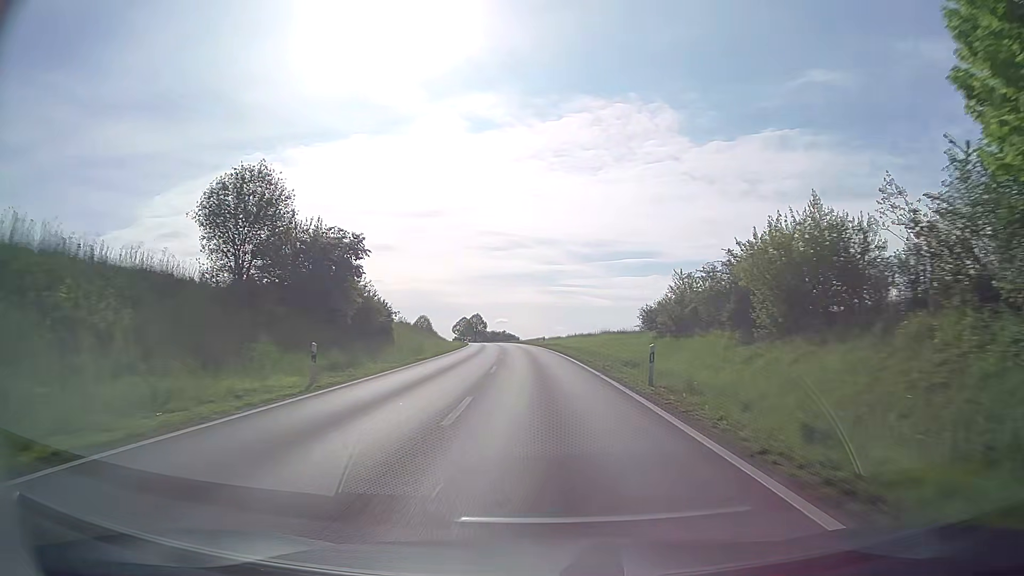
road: secondary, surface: asphalt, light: Day
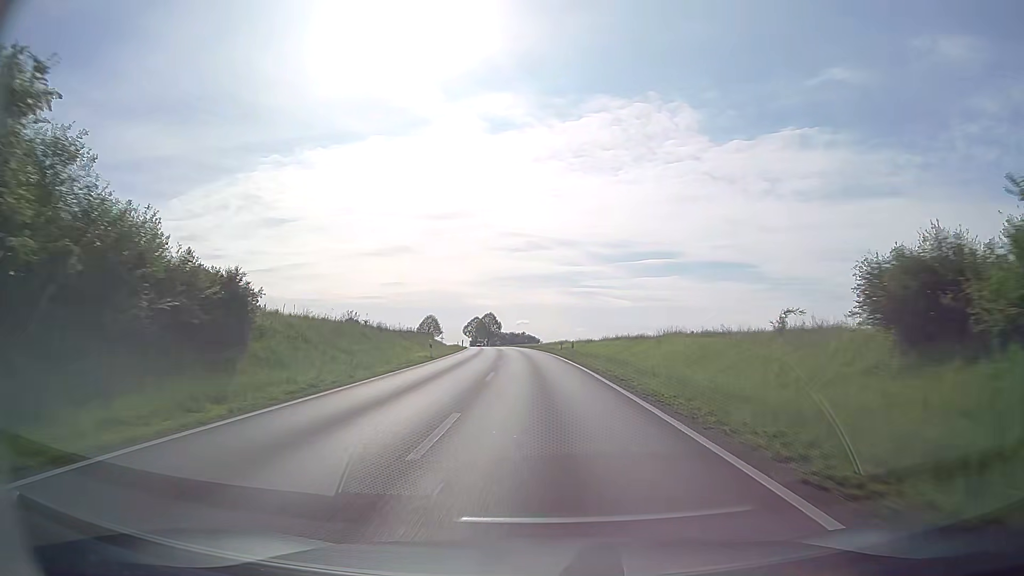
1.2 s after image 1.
(-0.5, +26.7) m; -2°
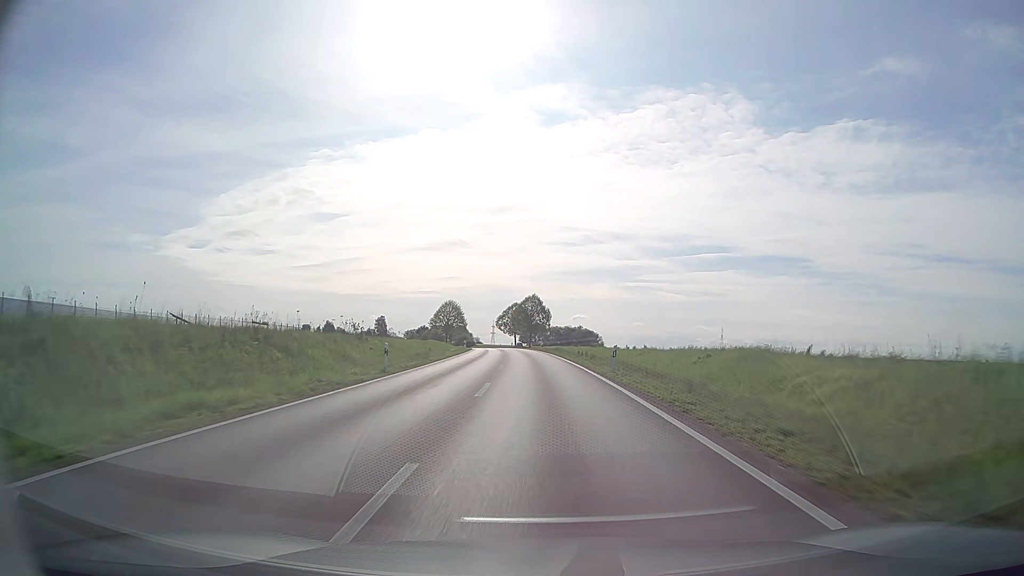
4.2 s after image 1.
(-2.9, +64.9) m; -5°
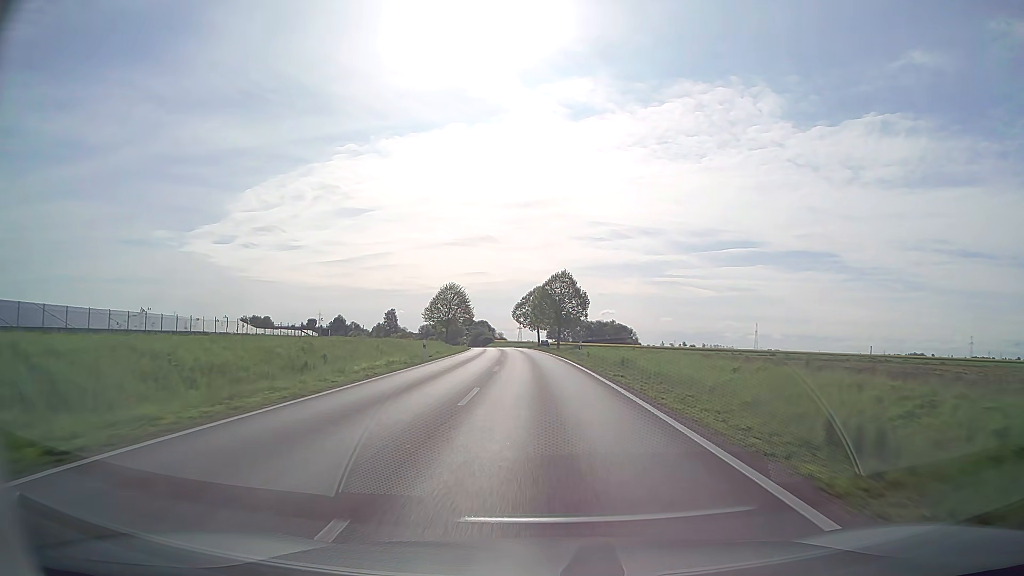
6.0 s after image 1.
(-0.7, +38.5) m; -2°
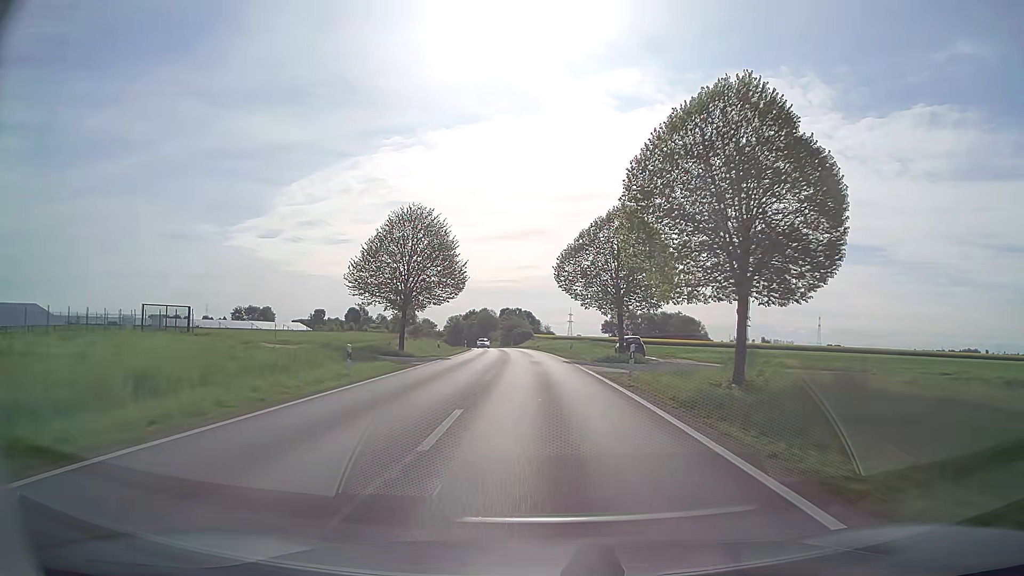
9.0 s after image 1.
(-2.5, +65.7) m; -4°
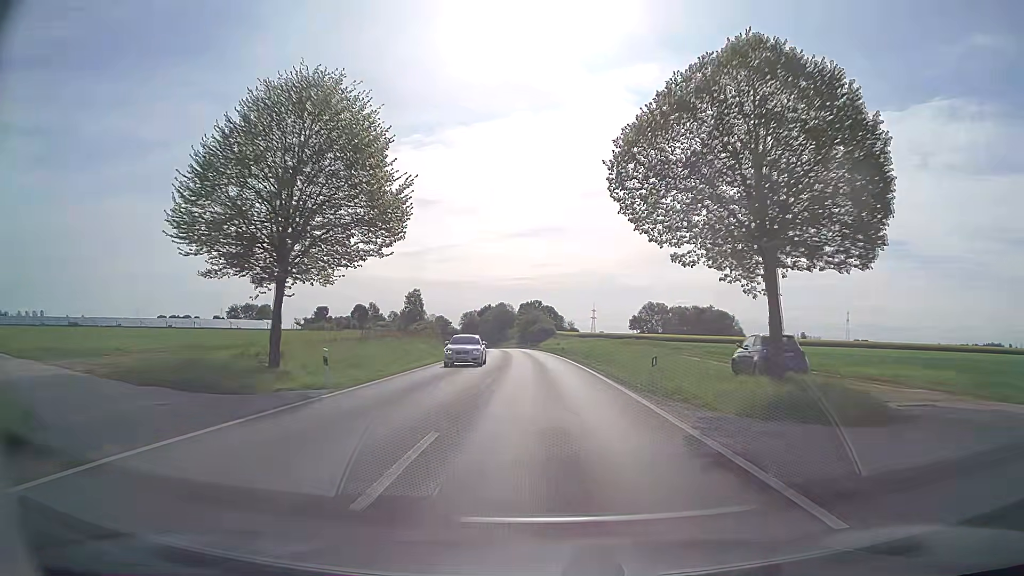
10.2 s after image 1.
(-0.4, +26.8) m; -2°
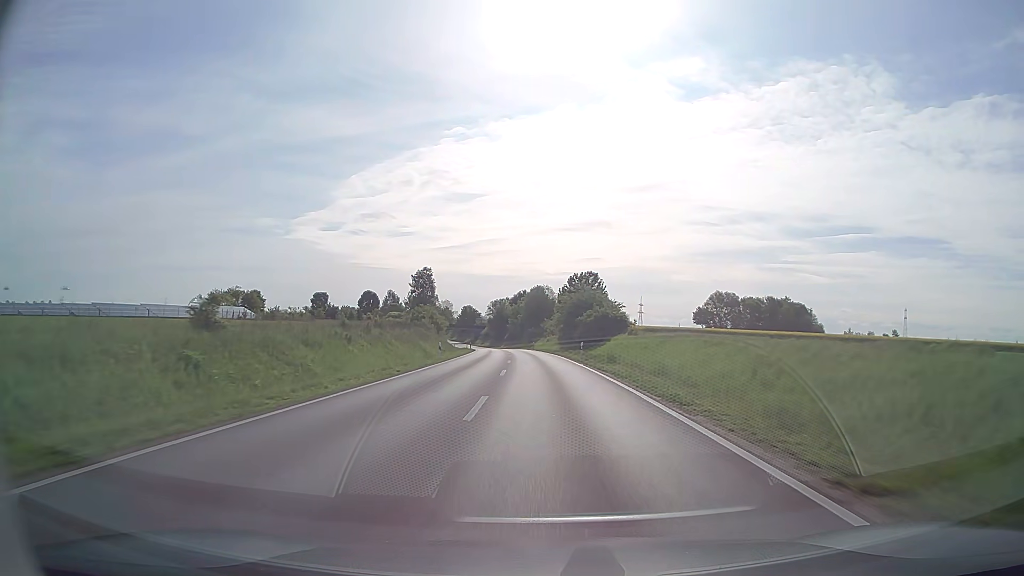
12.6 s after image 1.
(-1.9, +55.1) m; -4°
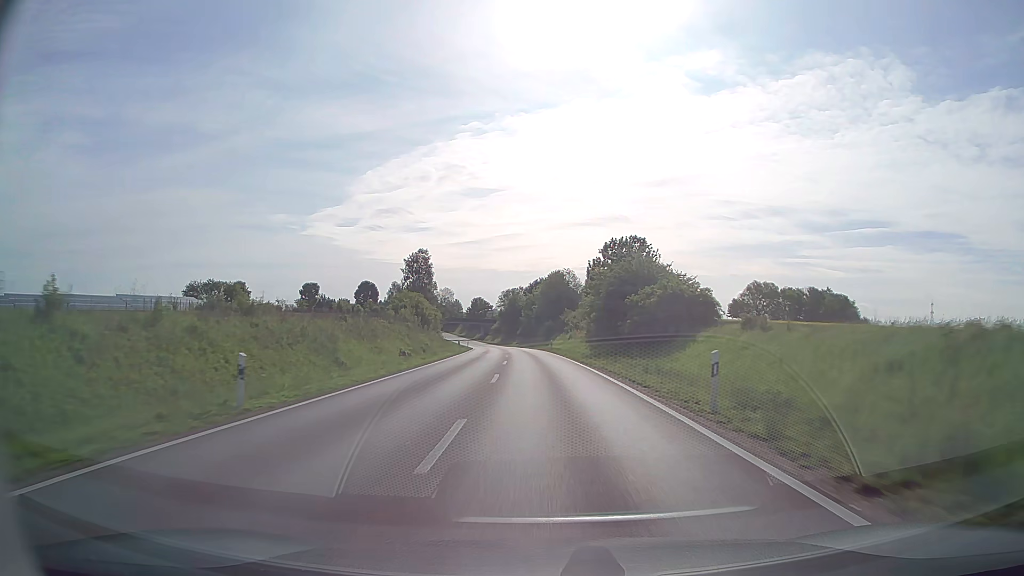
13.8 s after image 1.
(-0.4, +28.4) m; -2°
(0, +10) (0, +20) (-1, +30) (-1, +40) (-1, +50) (-2, +60) (-3, +70) (-4, +80) (-4, +90) (-5, +100) m
